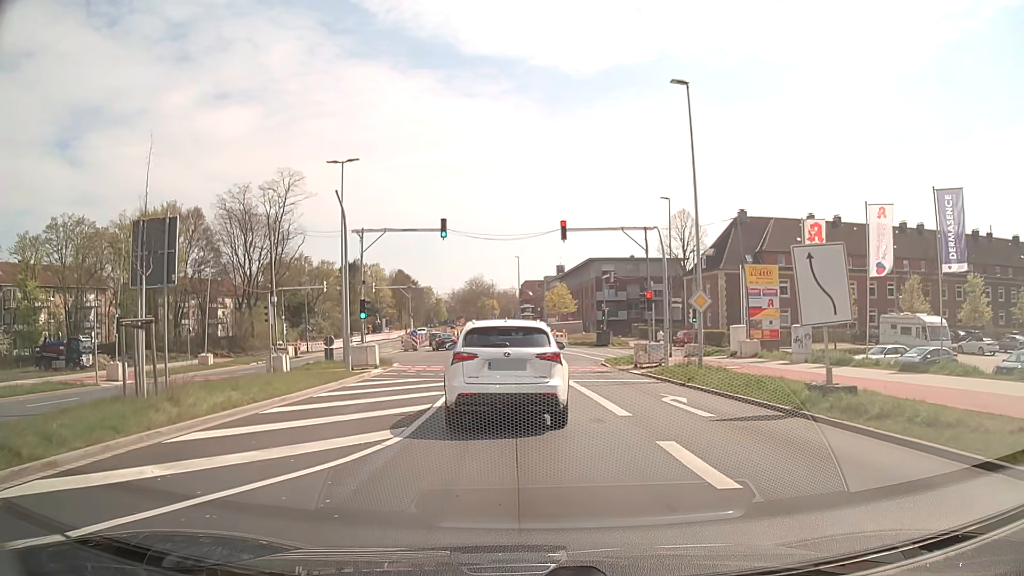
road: secondary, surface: asphalt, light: Day
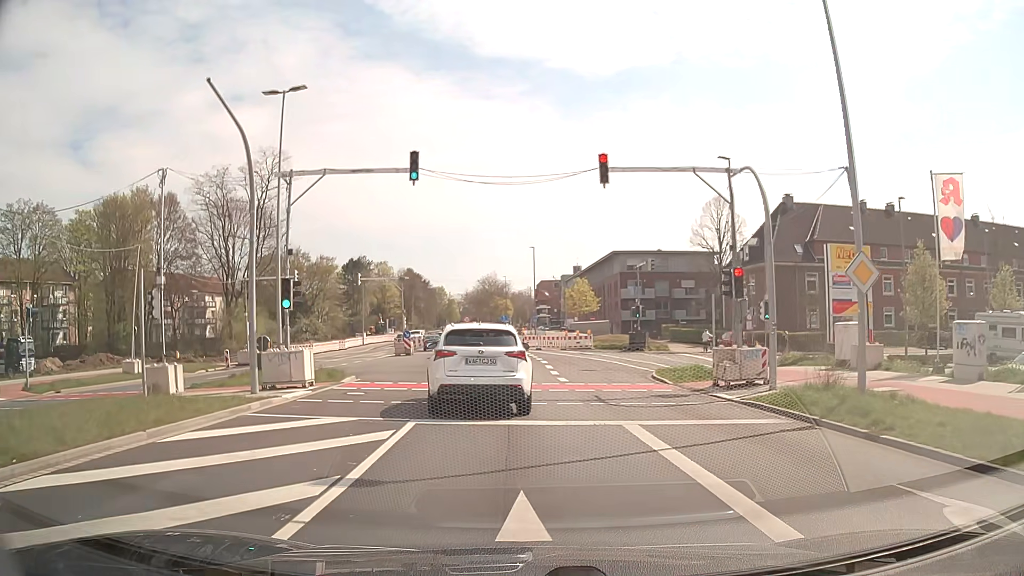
(-0.1, +11.1) m; -1°
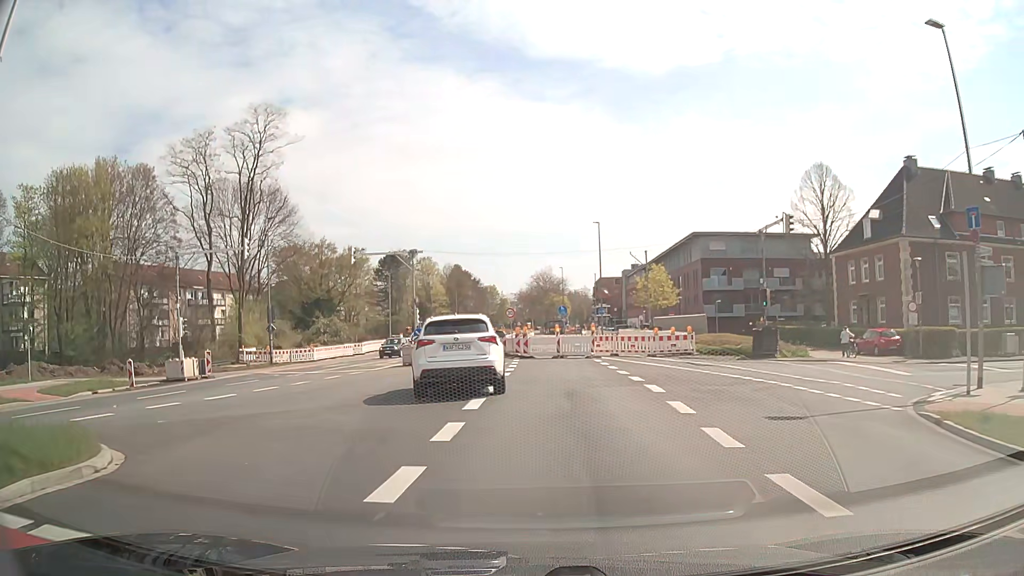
(-0.7, +16.8) m; -5°
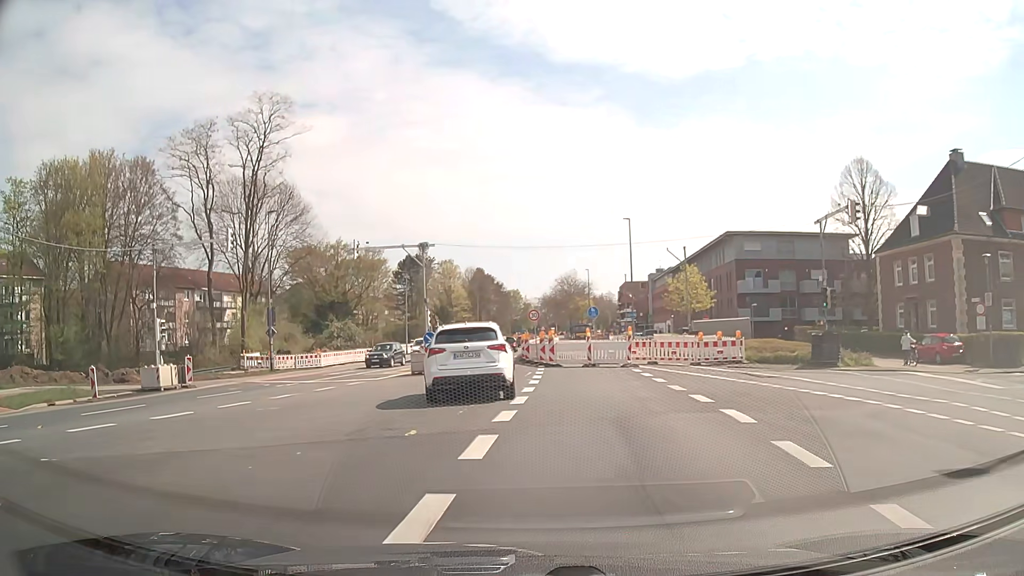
(-0.1, +4.4) m; -2°
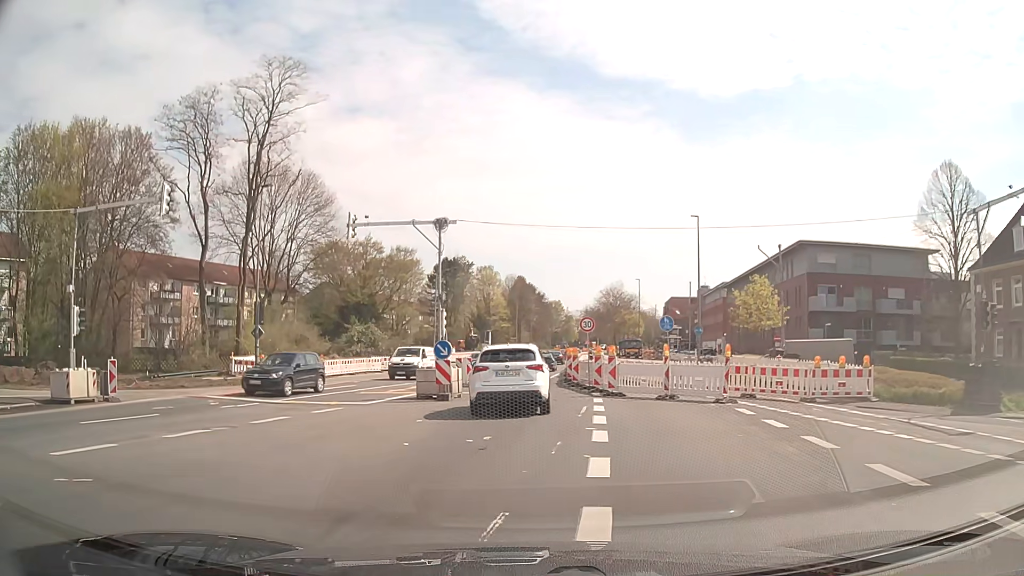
(-0.3, +8.7) m; -4°
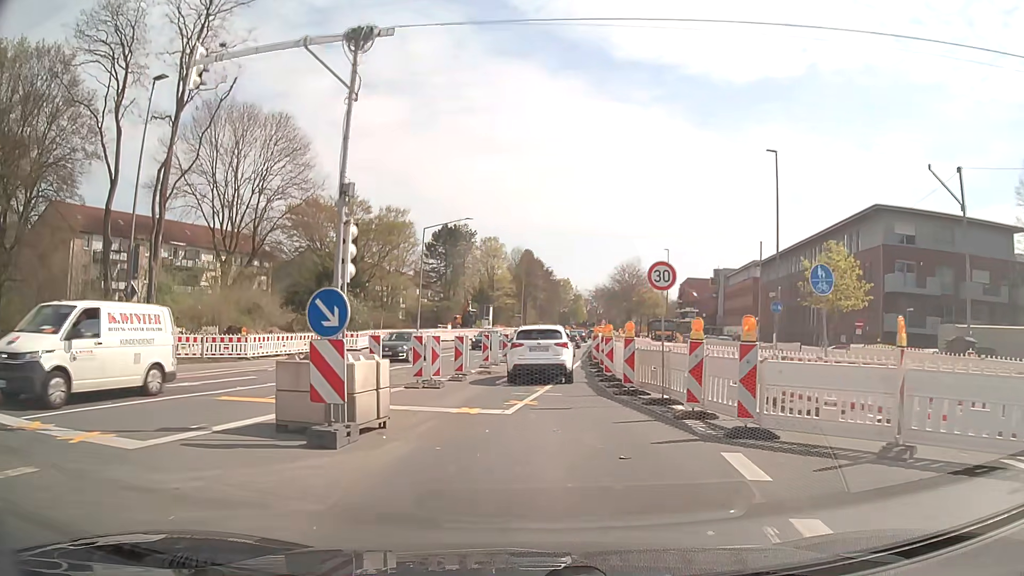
(-0.1, +13.3) m; 0°
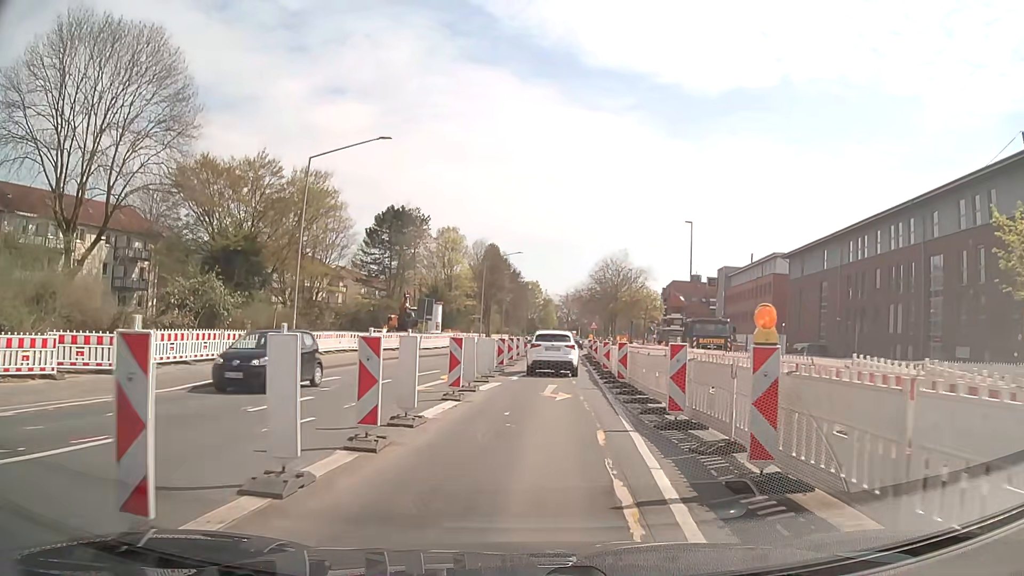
(+0.4, +22.9) m; +4°
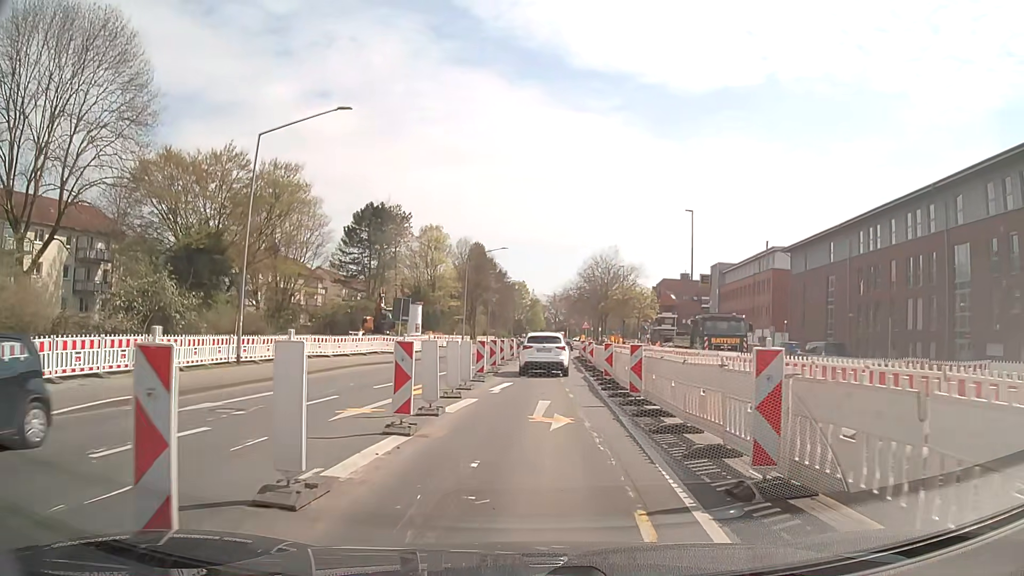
(0.0, +4.6) m; +1°
